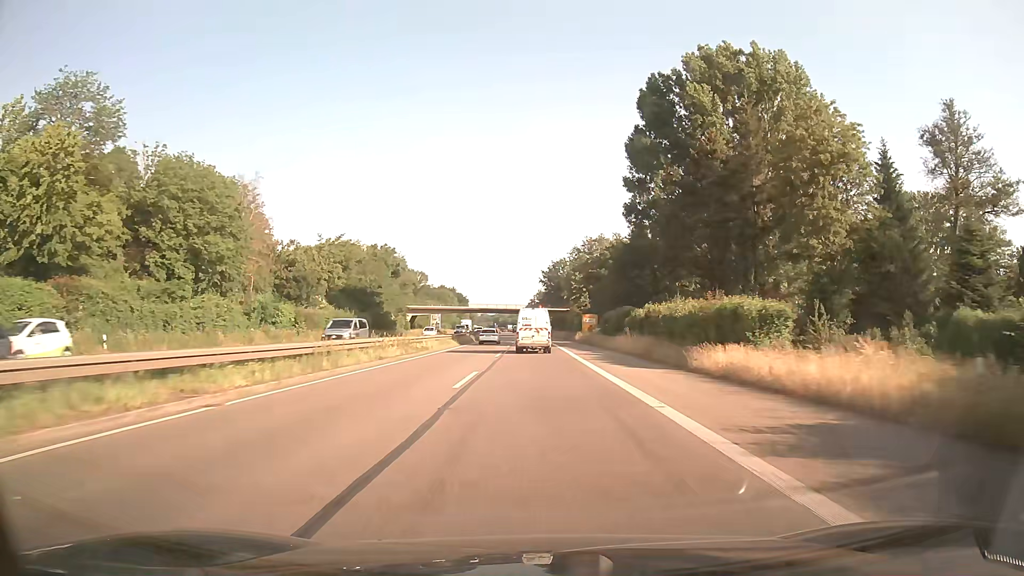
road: trunk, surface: asphalt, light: Day
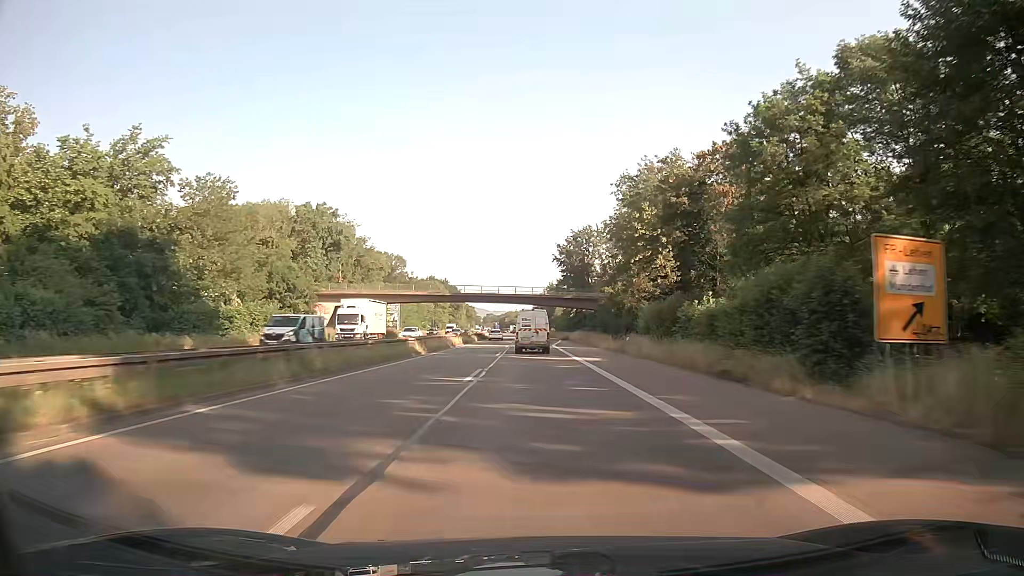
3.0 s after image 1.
(-0.9, +71.7) m; -1°
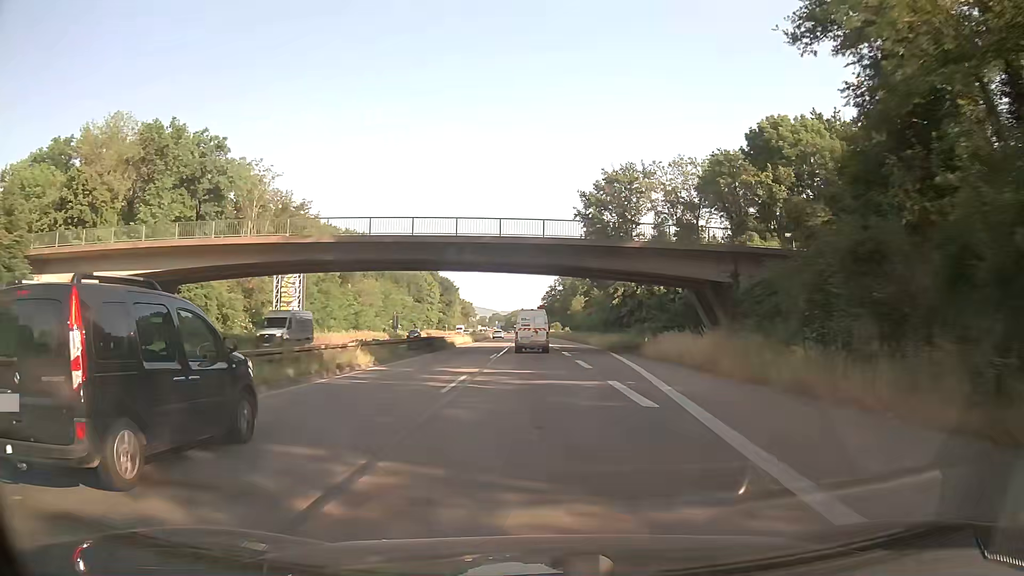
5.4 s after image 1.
(-0.2, +58.0) m; -1°
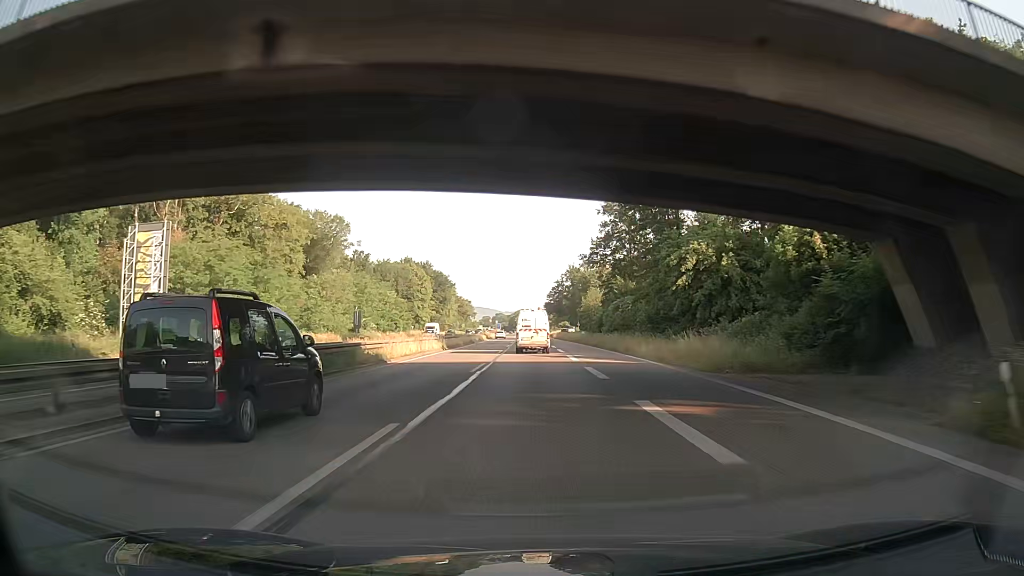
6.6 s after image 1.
(0.0, +29.1) m; 0°
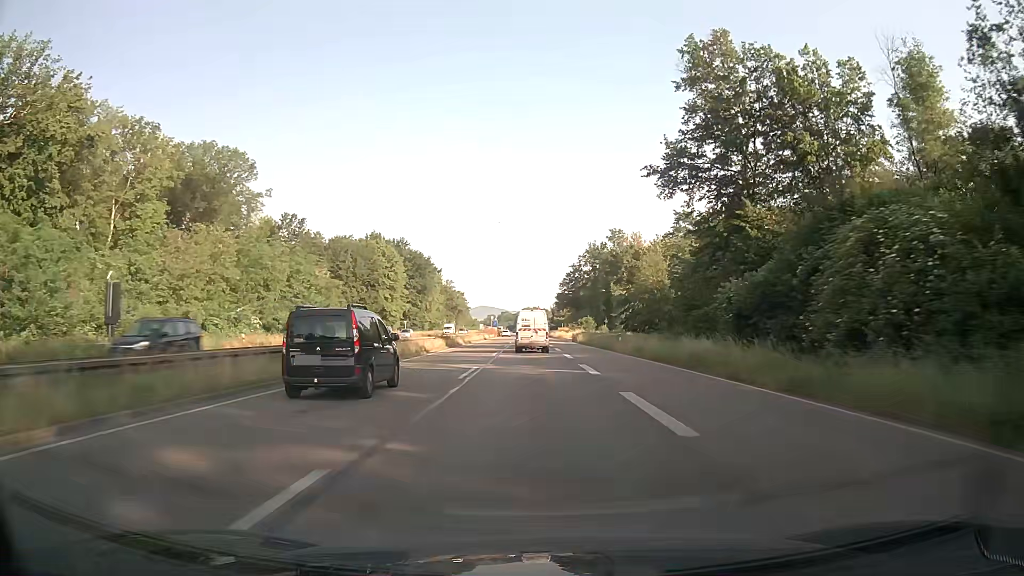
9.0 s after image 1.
(-0.5, +58.3) m; -1°
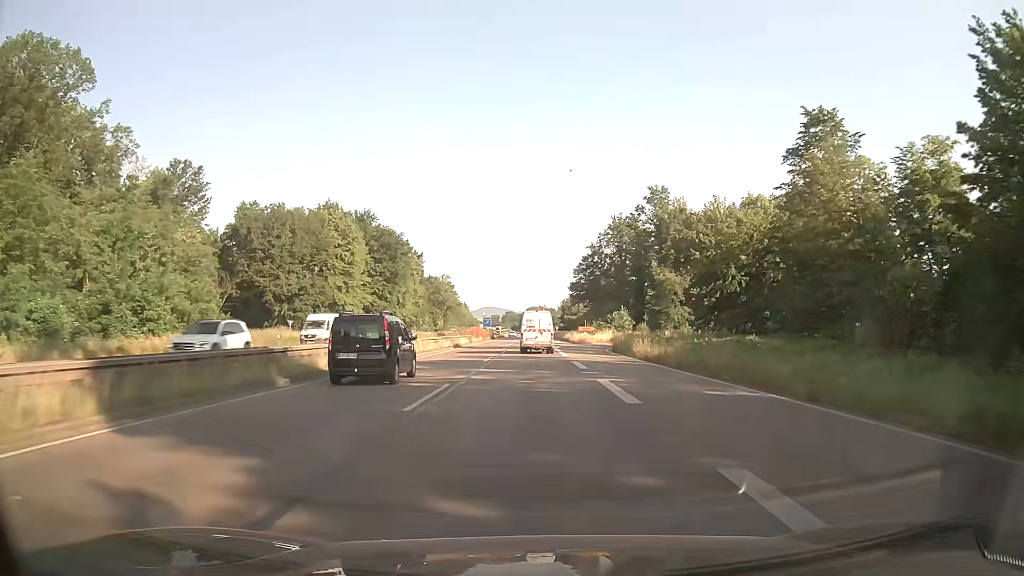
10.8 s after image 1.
(-0.1, +44.1) m; 0°
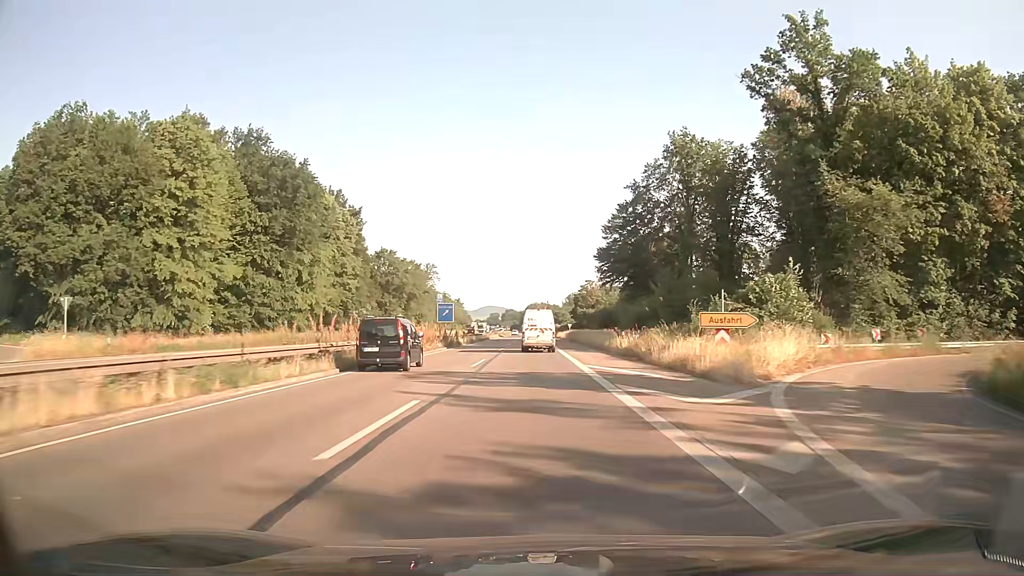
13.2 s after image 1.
(-0.1, +59.4) m; 0°
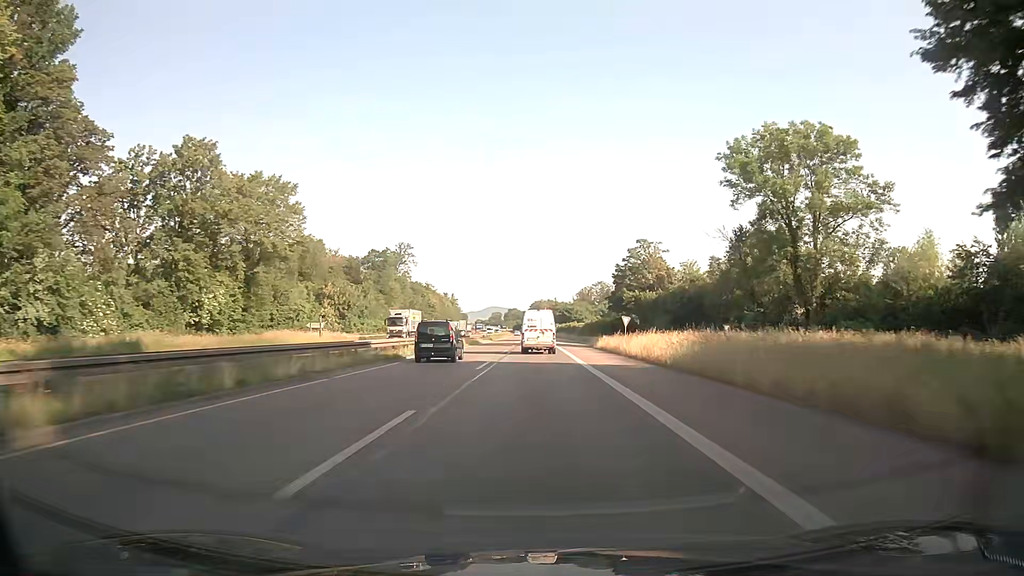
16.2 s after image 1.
(-0.5, +75.1) m; -1°
(0, +10) (0, +20) (0, +30) (0, +40) (0, +50) (0, +60) (+1, +70) (+1, +80) (+1, +90) (+1, +100) m
